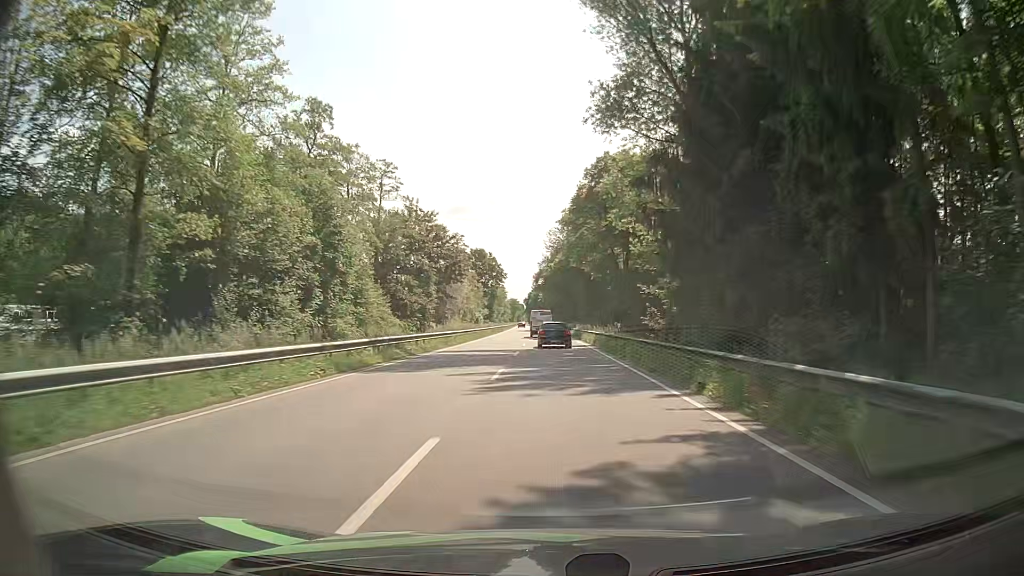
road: primary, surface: asphalt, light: Day
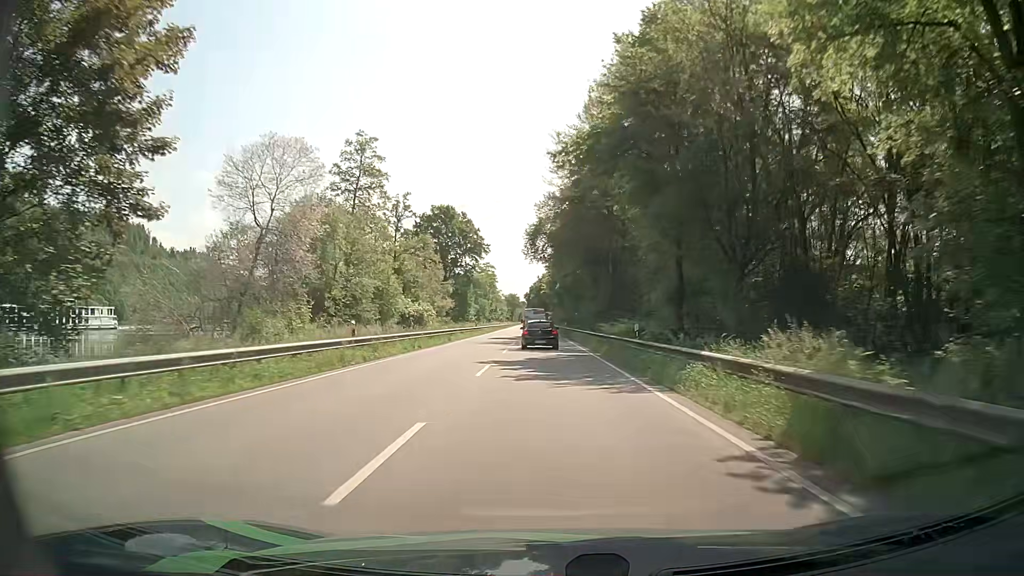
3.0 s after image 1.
(+0.2, +58.3) m; 0°
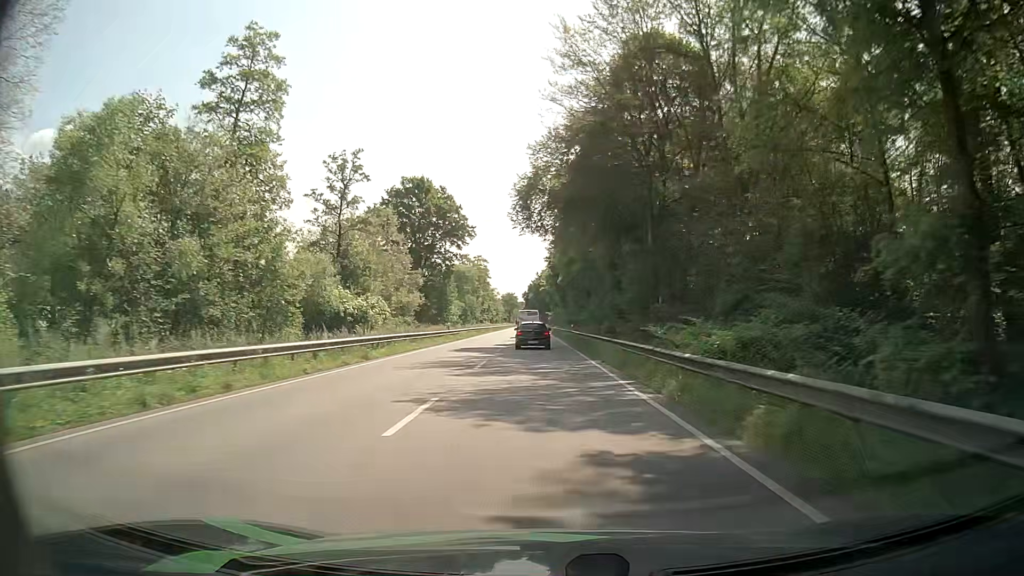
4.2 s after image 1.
(+0.1, +20.6) m; 0°
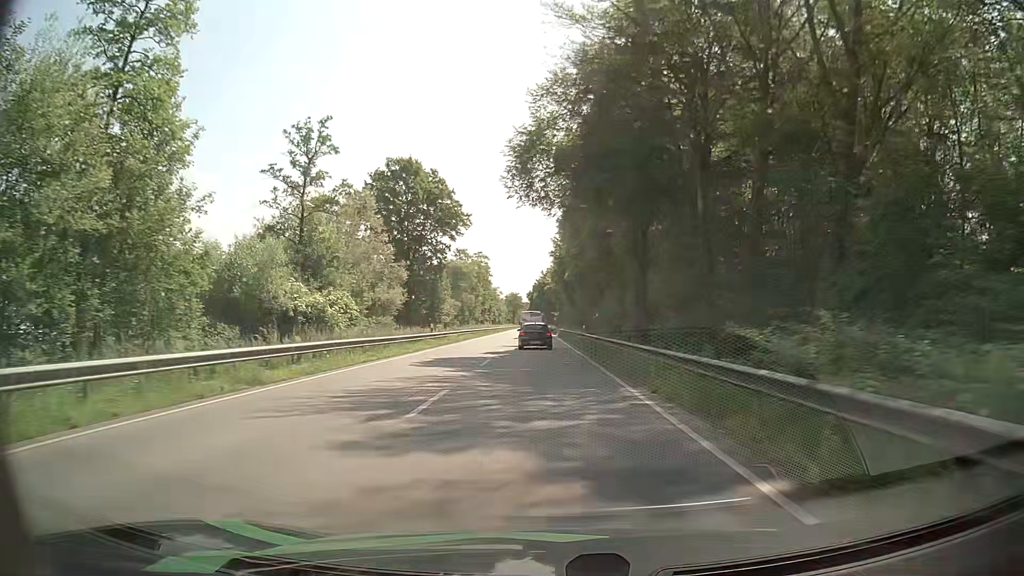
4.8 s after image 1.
(-0.1, +10.0) m; -1°
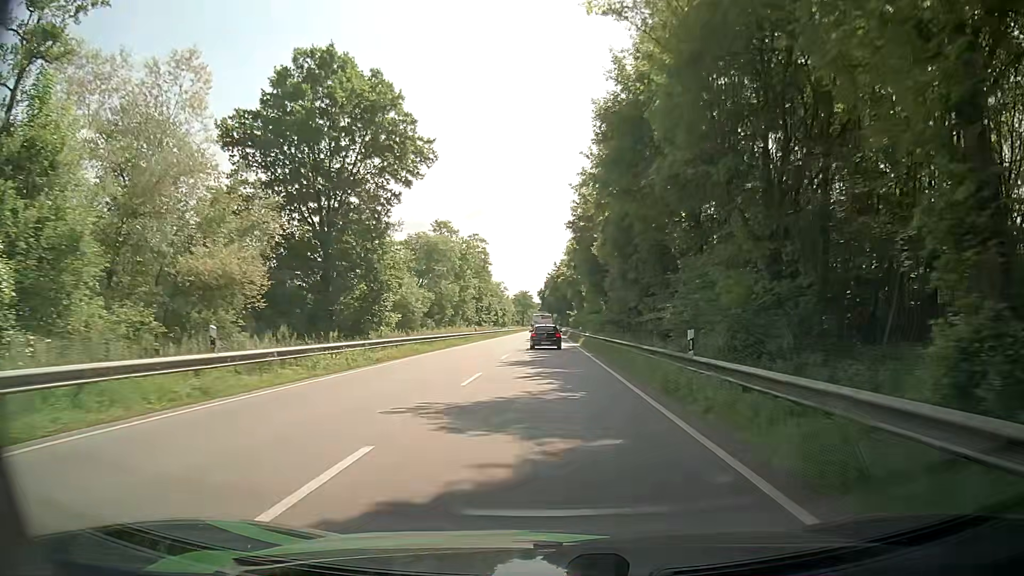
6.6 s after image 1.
(-0.3, +30.5) m; -1°
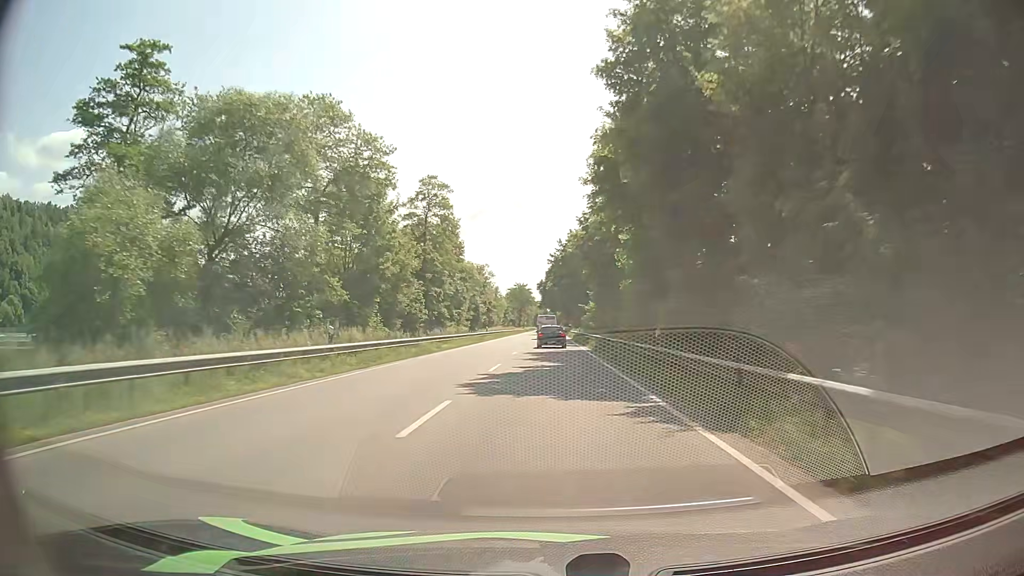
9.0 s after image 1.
(-0.5, +43.1) m; -1°
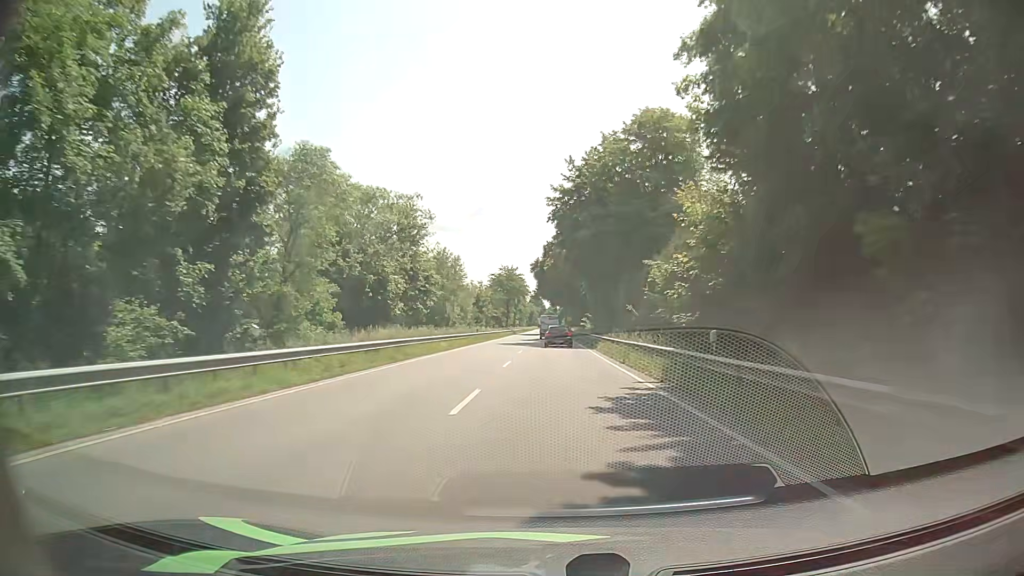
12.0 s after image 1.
(+0.3, +57.6) m; +1°
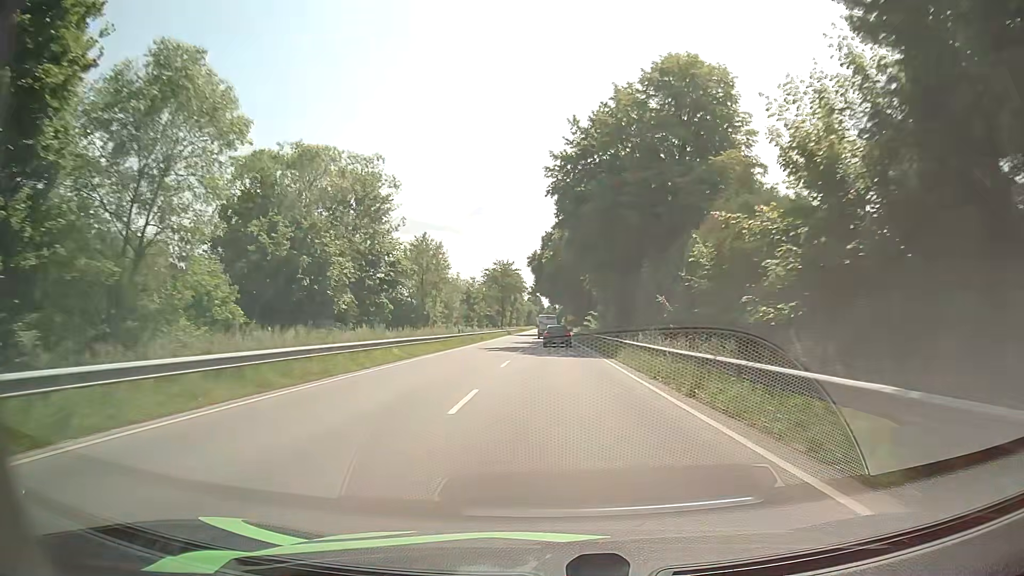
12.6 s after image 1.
(0.0, +11.9) m; 0°
(0, +10) (0, +20) (0, +30) (0, +40) (0, +50) (0, +60) (0, +70) (0, +80) (0, +90) (0, +100) m
